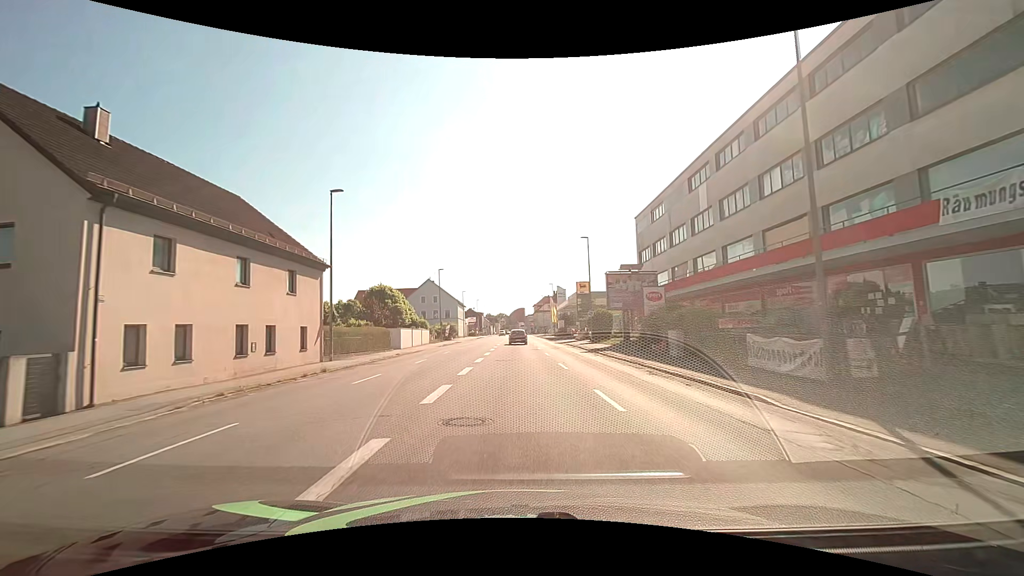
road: tertiary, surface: asphalt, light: Day
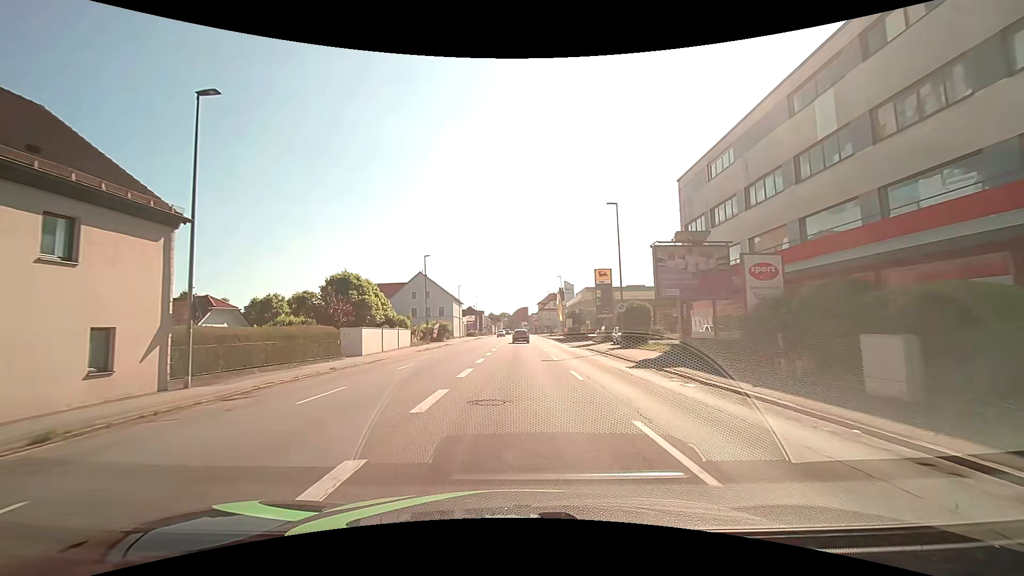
(0.0, +13.0) m; 0°
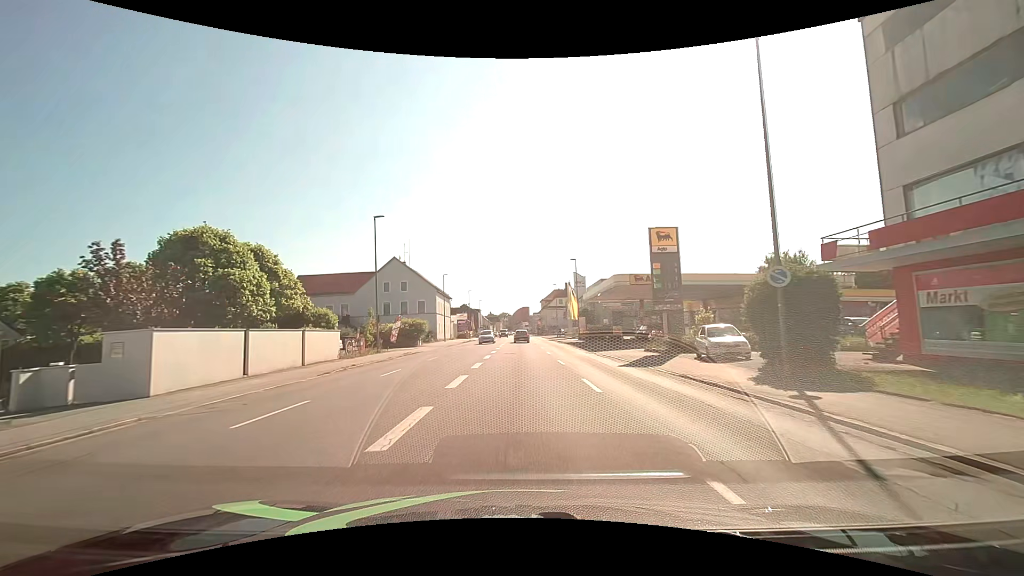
(-0.1, +20.8) m; 0°
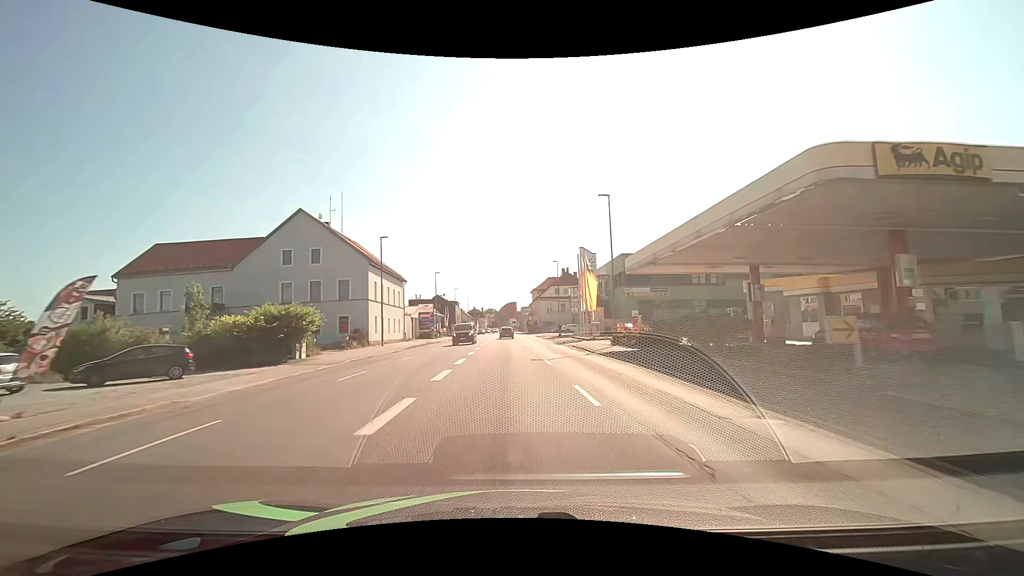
(+0.2, +29.4) m; +1°
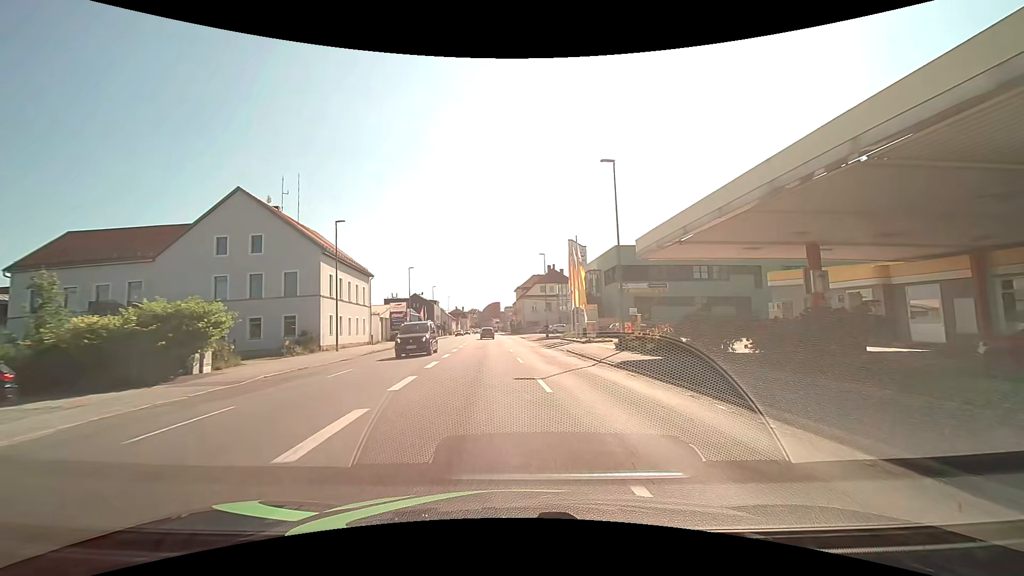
(+0.1, +7.3) m; +2°
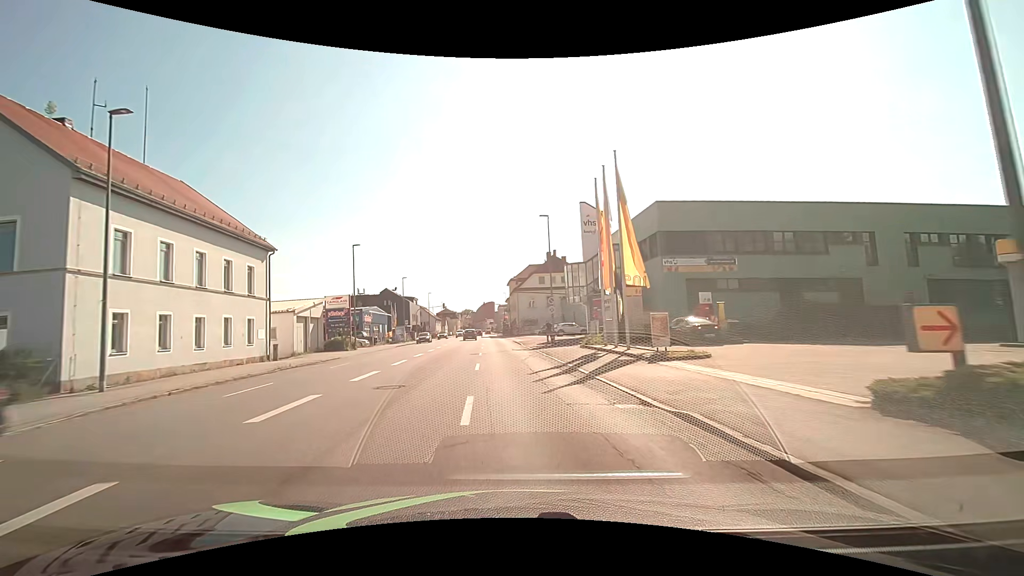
(+0.4, +21.1) m; 0°
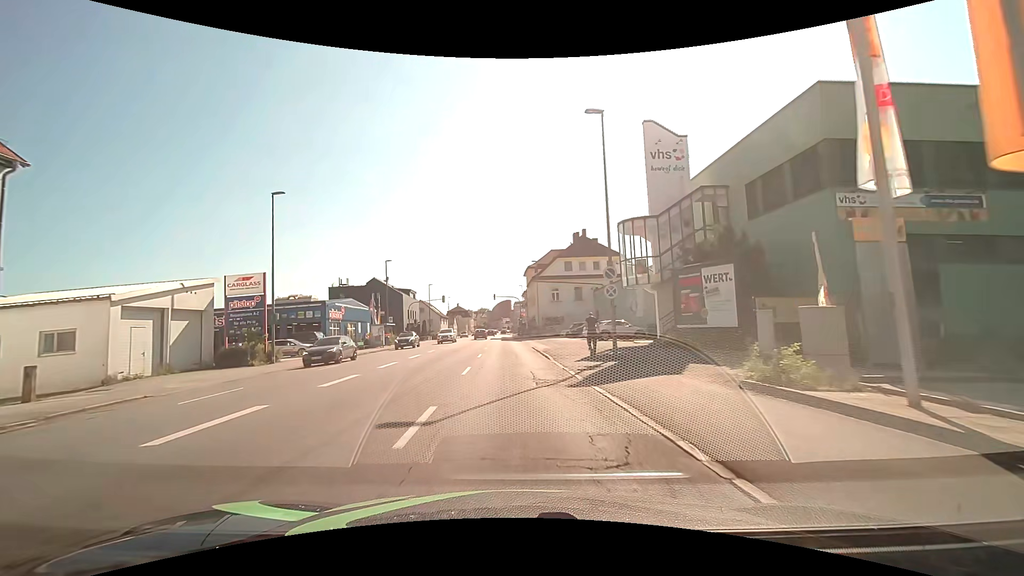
(-0.2, +19.4) m; -1°
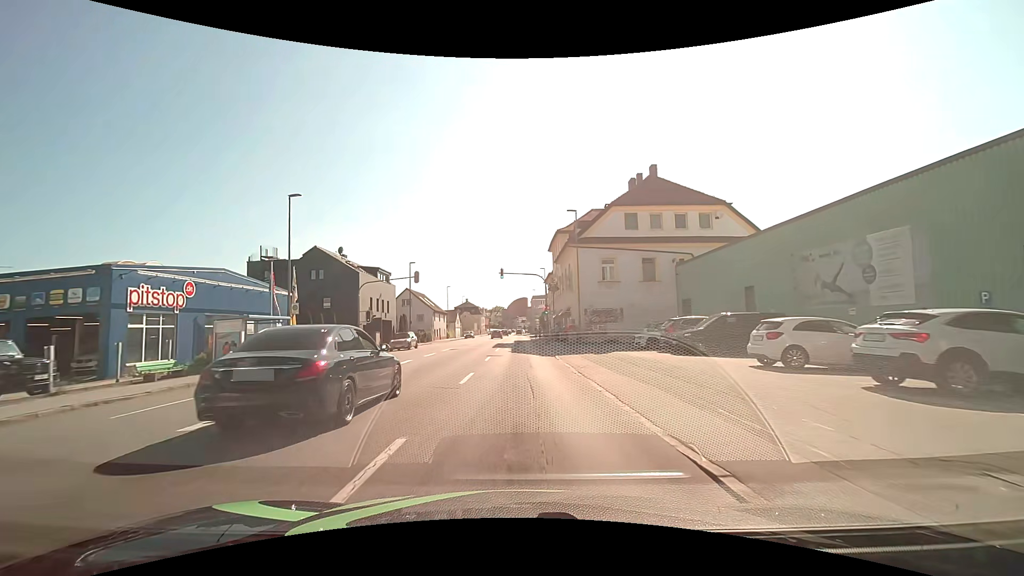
(-0.8, +29.4) m; -2°
(0, +10) (0, +20) (0, +30) (0, +40) (0, +50) (0, +60) (0, +70) (0, +80) (0, +90) (0, +100) m
